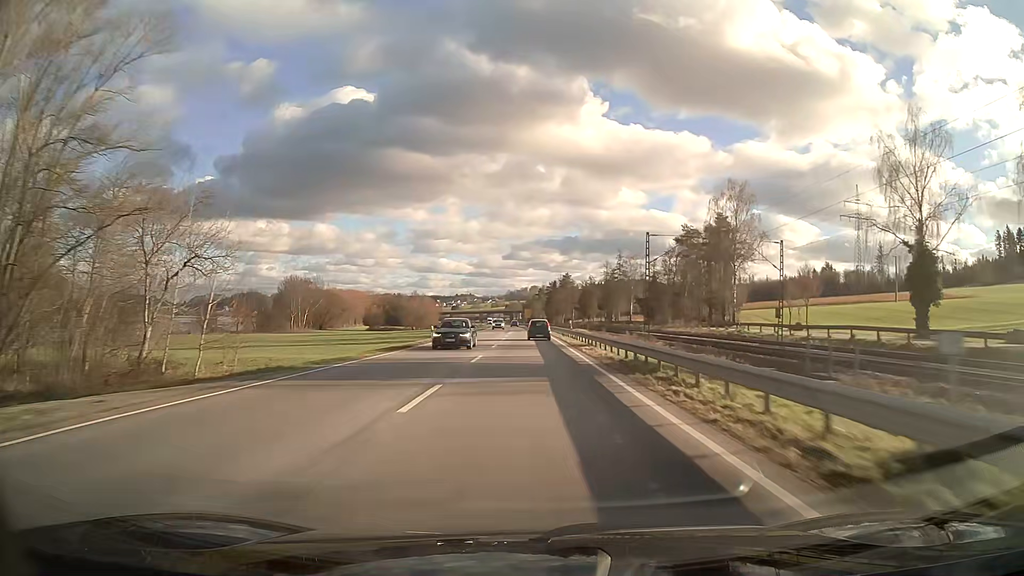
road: primary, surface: asphalt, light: Day
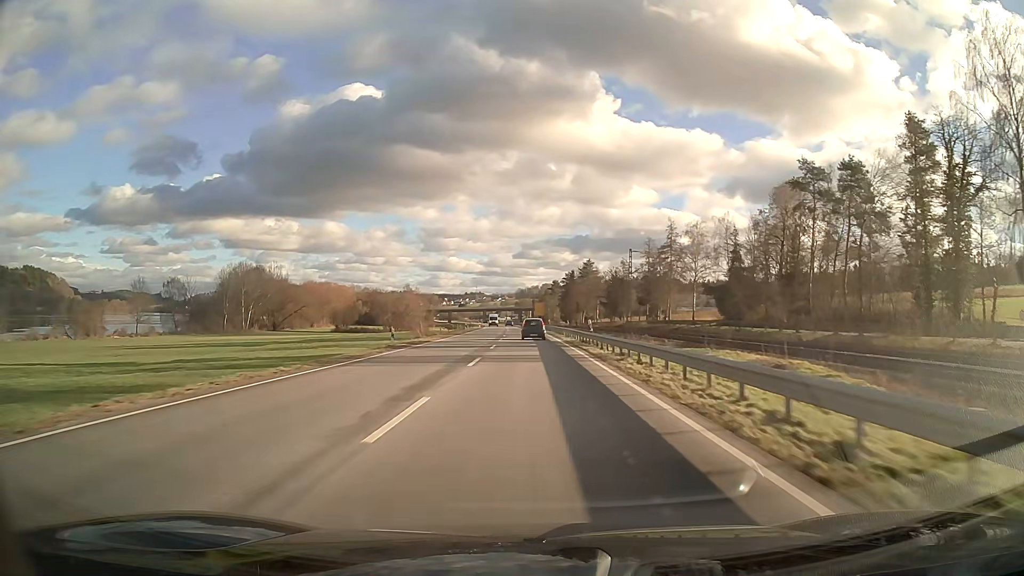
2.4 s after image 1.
(-0.6, +63.1) m; -1°
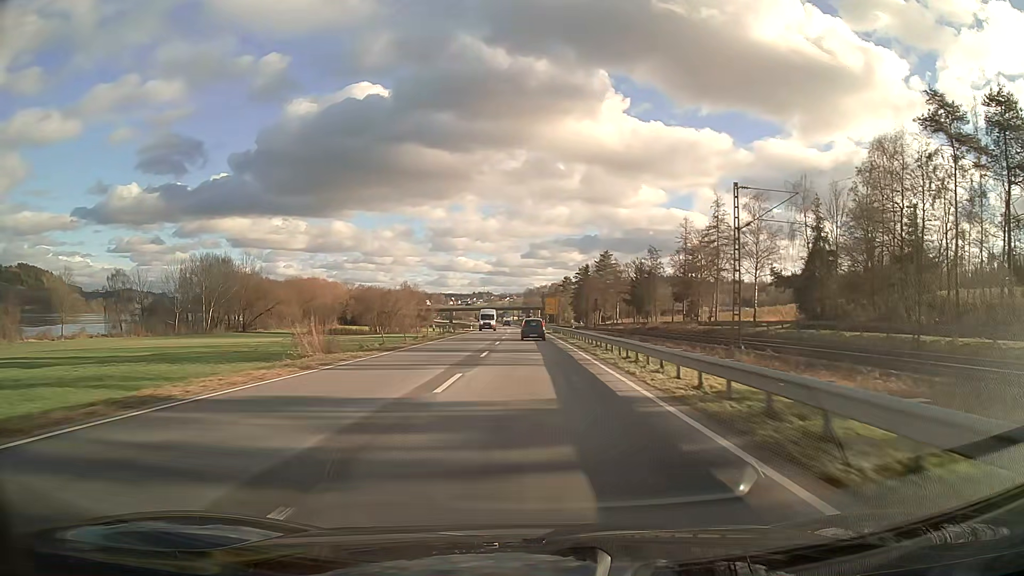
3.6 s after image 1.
(-0.2, +31.2) m; -1°
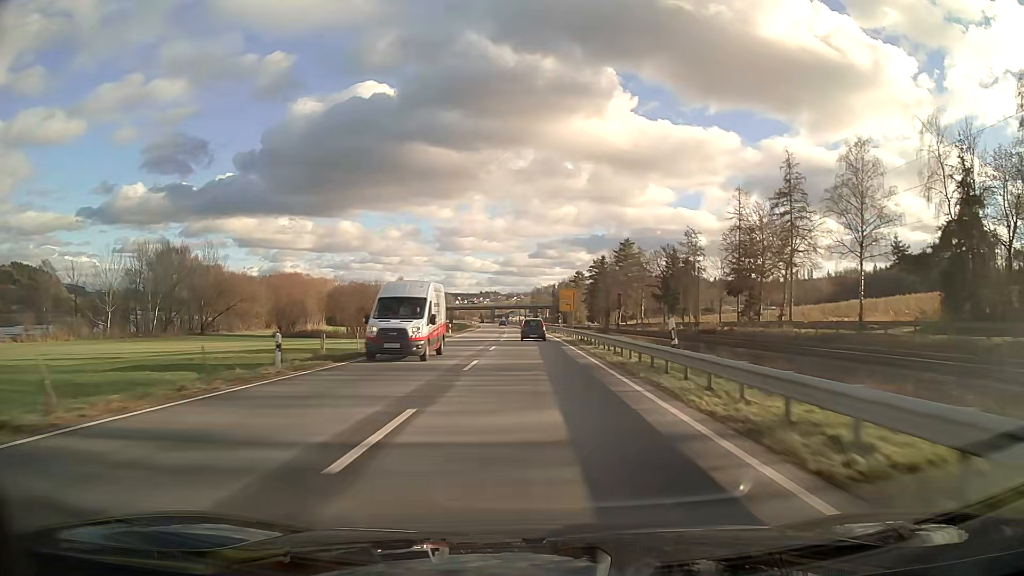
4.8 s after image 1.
(-0.2, +30.8) m; -1°
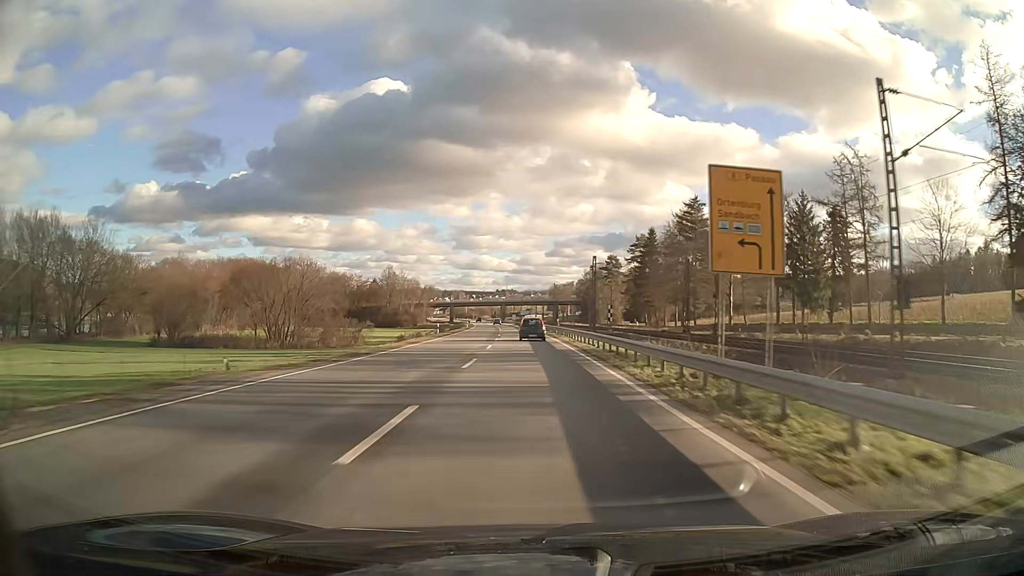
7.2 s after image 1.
(-0.7, +60.1) m; -2°
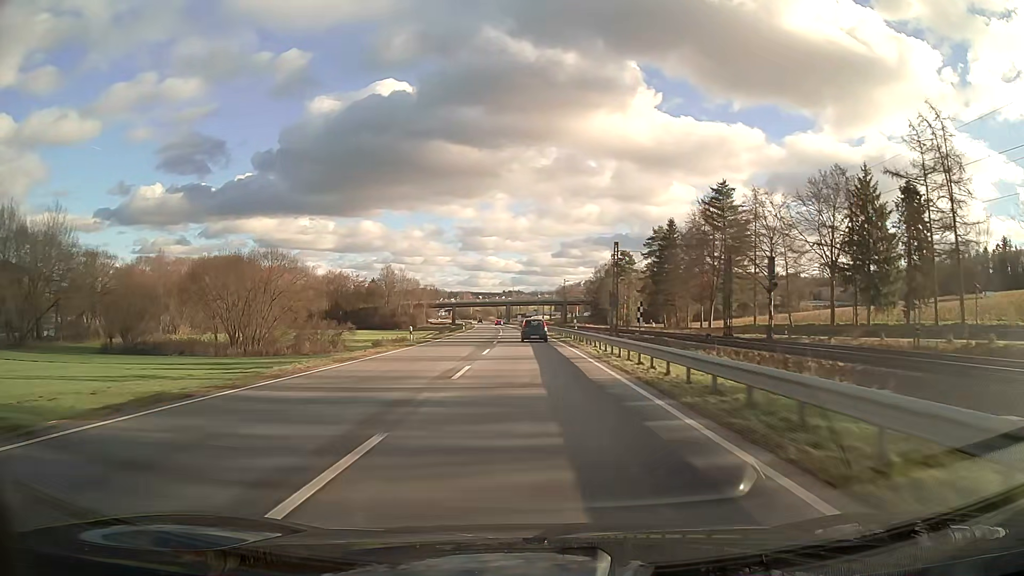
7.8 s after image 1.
(-0.1, +14.7) m; -1°
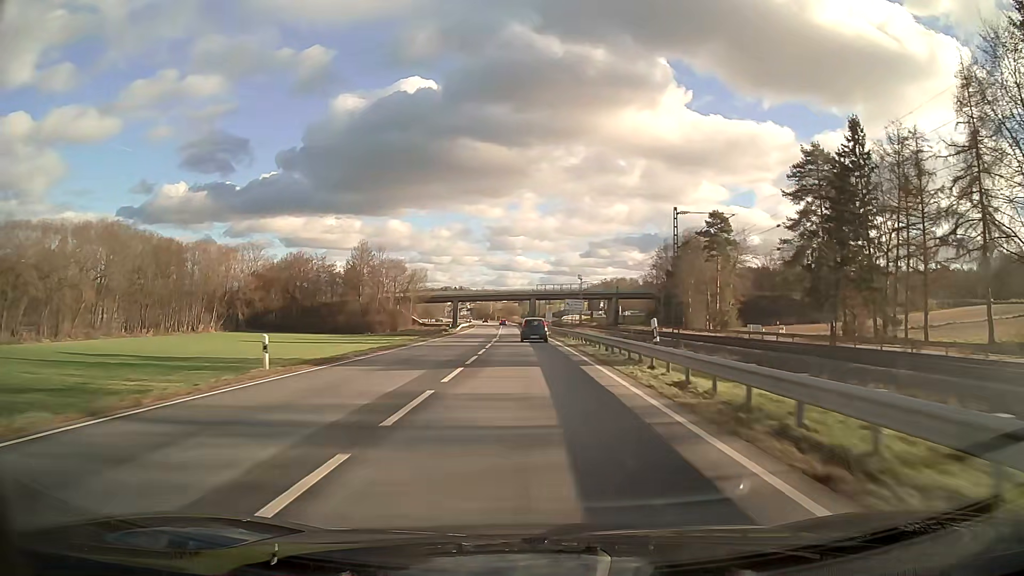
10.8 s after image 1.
(-1.3, +72.1) m; -2°
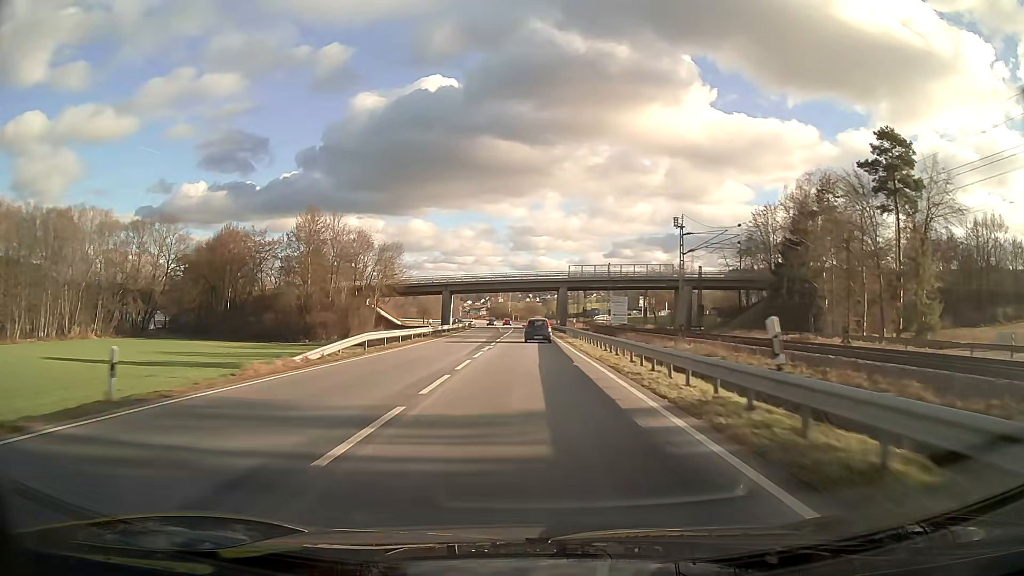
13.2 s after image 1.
(-0.9, +56.6) m; -2°
